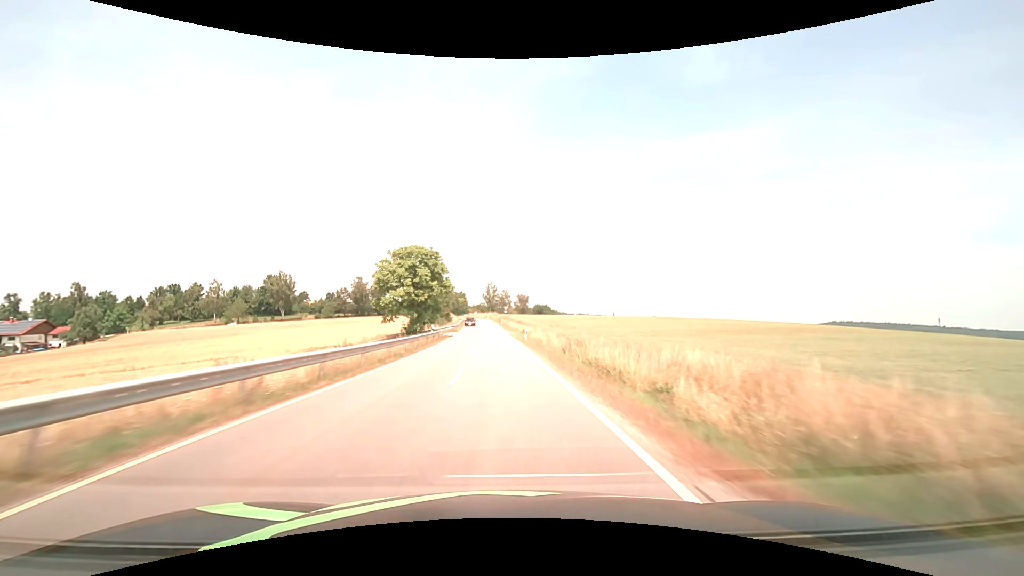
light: Day
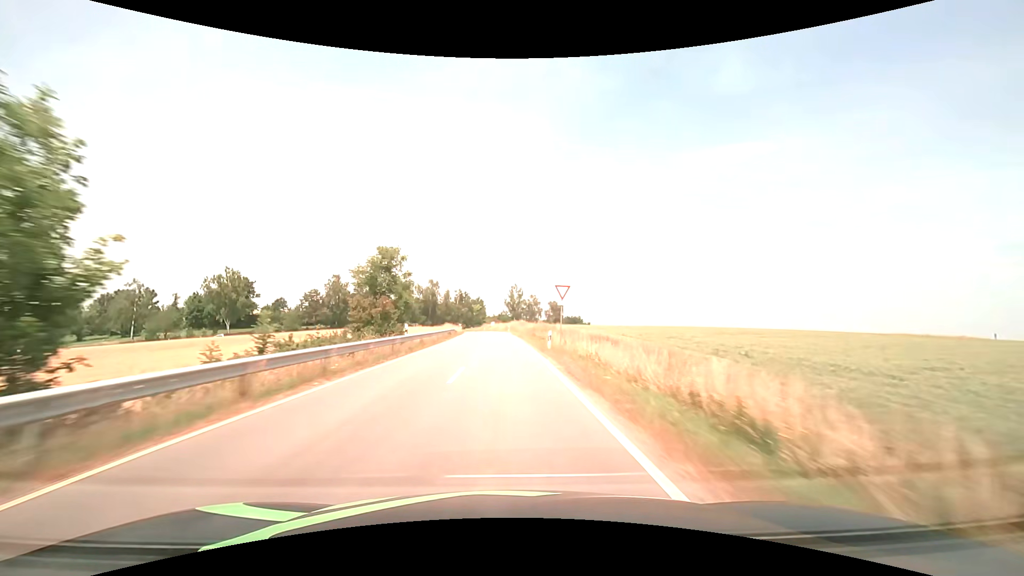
(-1.7, +60.8) m; -3°
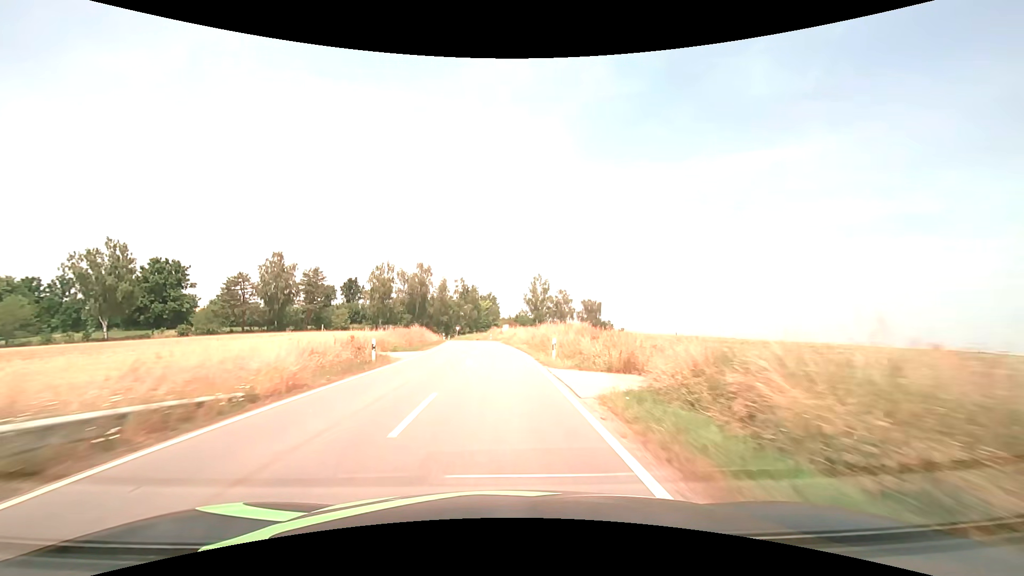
(-0.8, +53.1) m; -2°
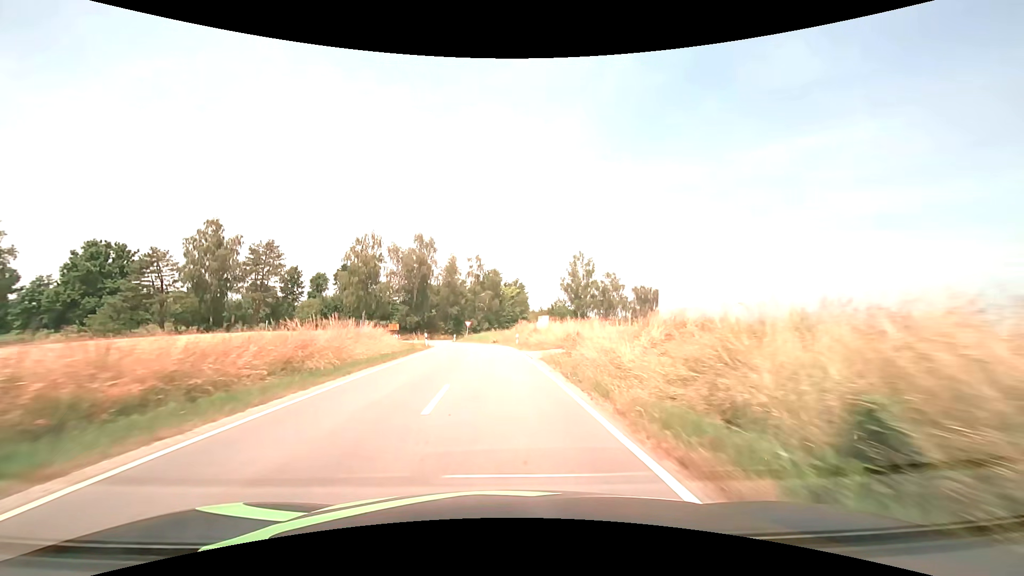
(-0.8, +34.6) m; -3°
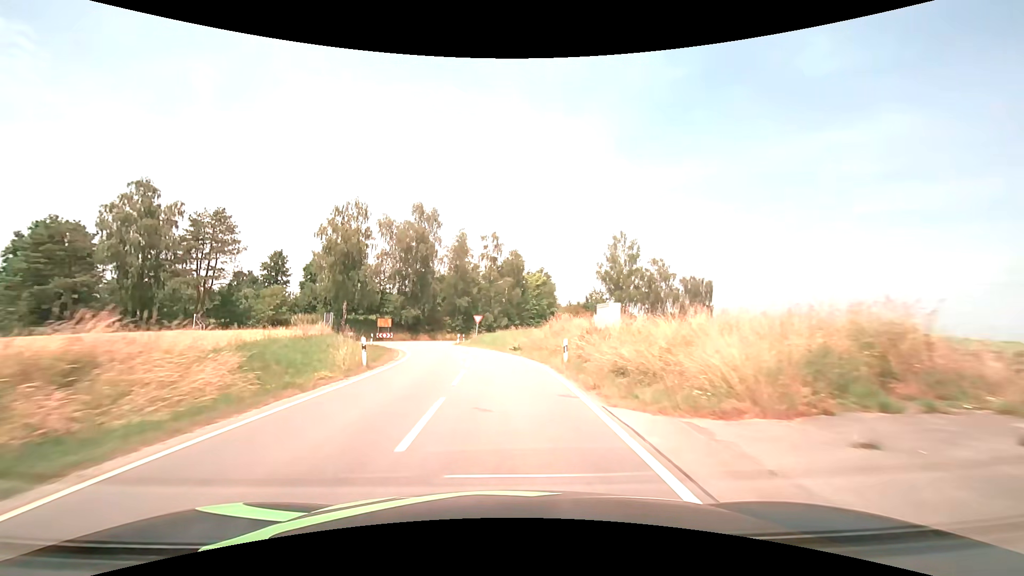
(-0.5, +20.4) m; -3°
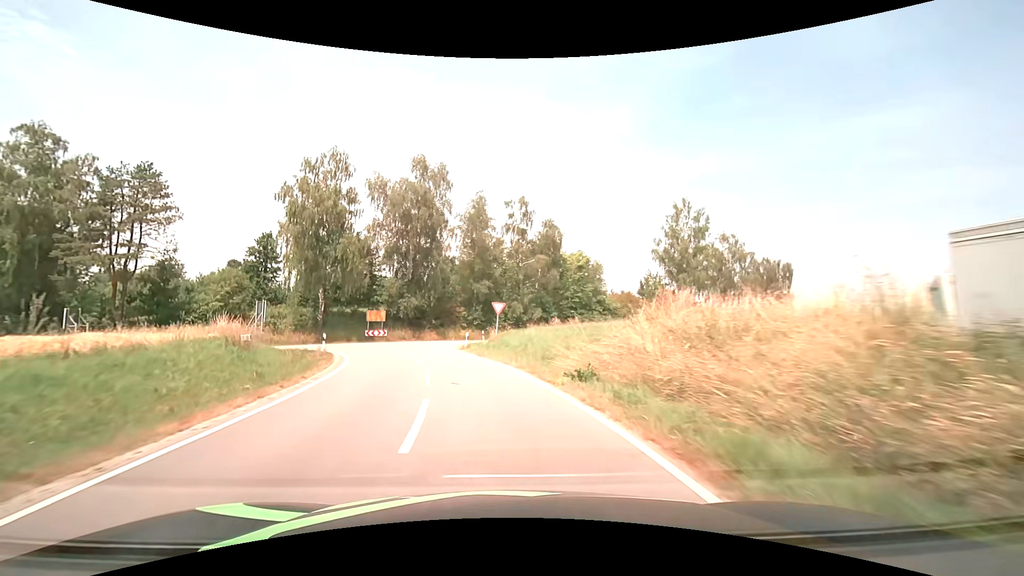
(-0.3, +17.8) m; -3°
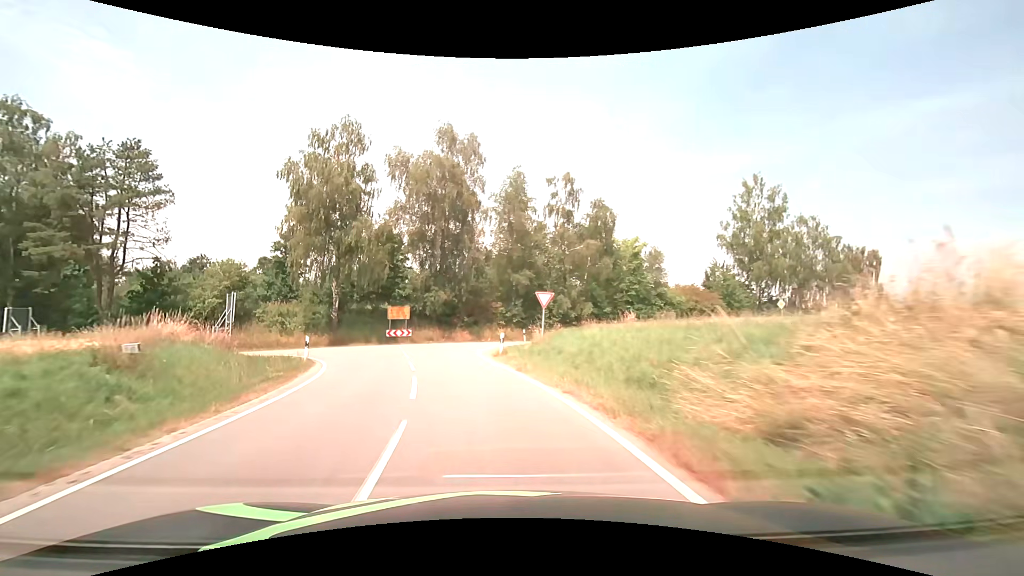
(-0.3, +8.0) m; -5°
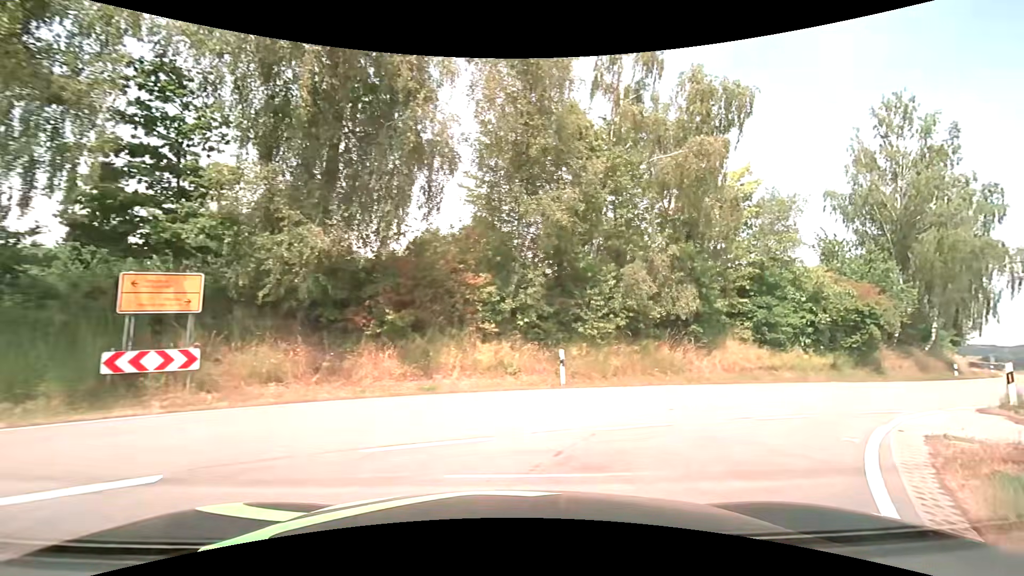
(-2.5, +27.5) m; +6°
(+3, +9) (+11, +16) (+19, +21) (+28, +26) (+36, +32) (+44, +38) (+51, +45) (+58, +52) (+65, +59) (+72, +66) m
